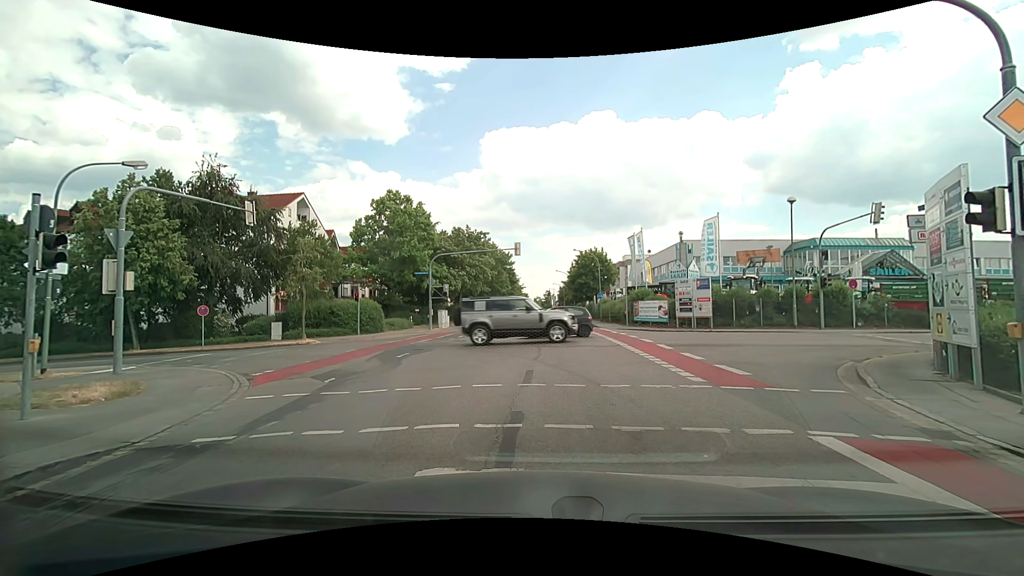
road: tertiary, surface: asphalt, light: Day
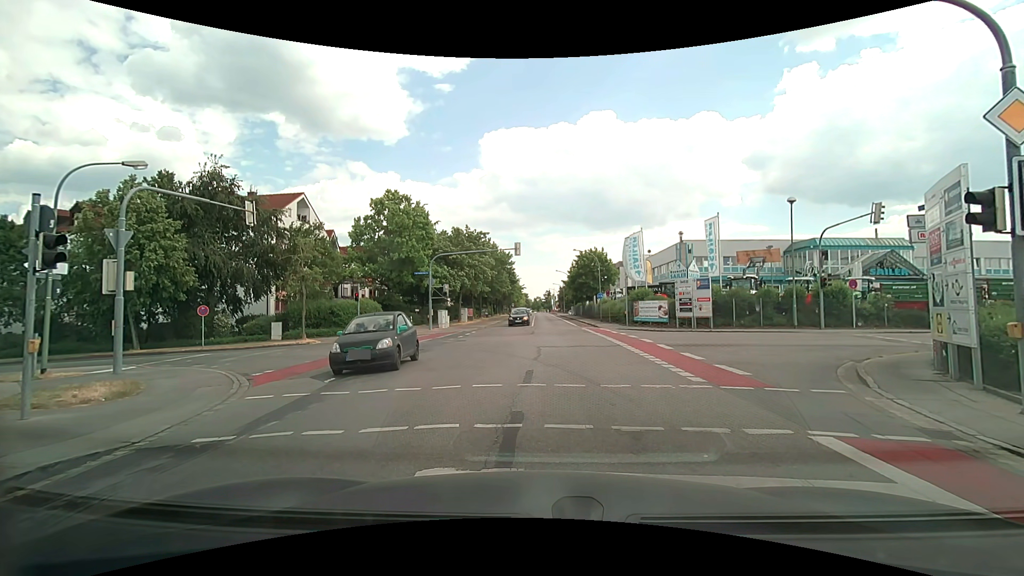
(0.0, 0.0) m; 0°
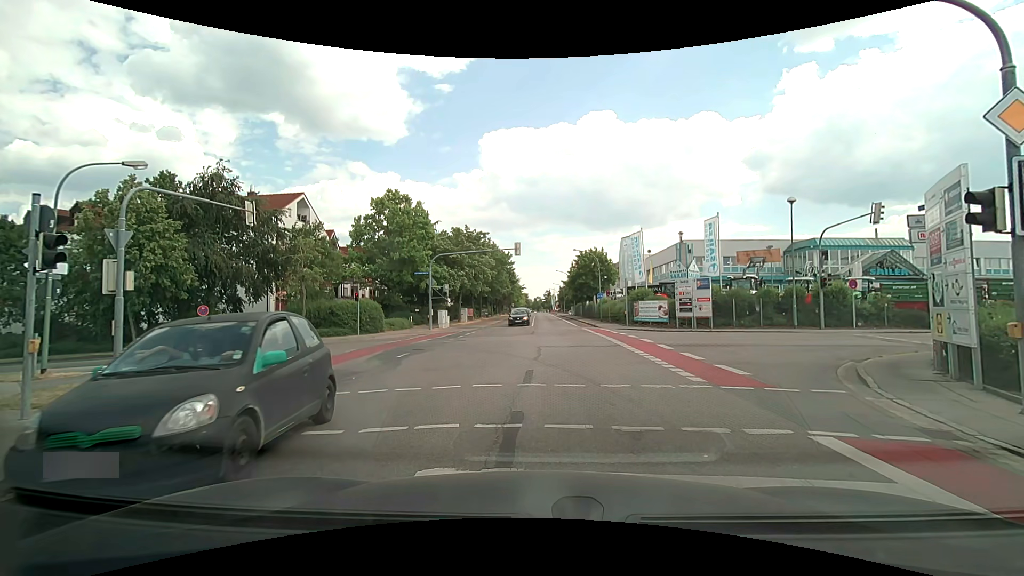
(0.0, 0.0) m; 0°
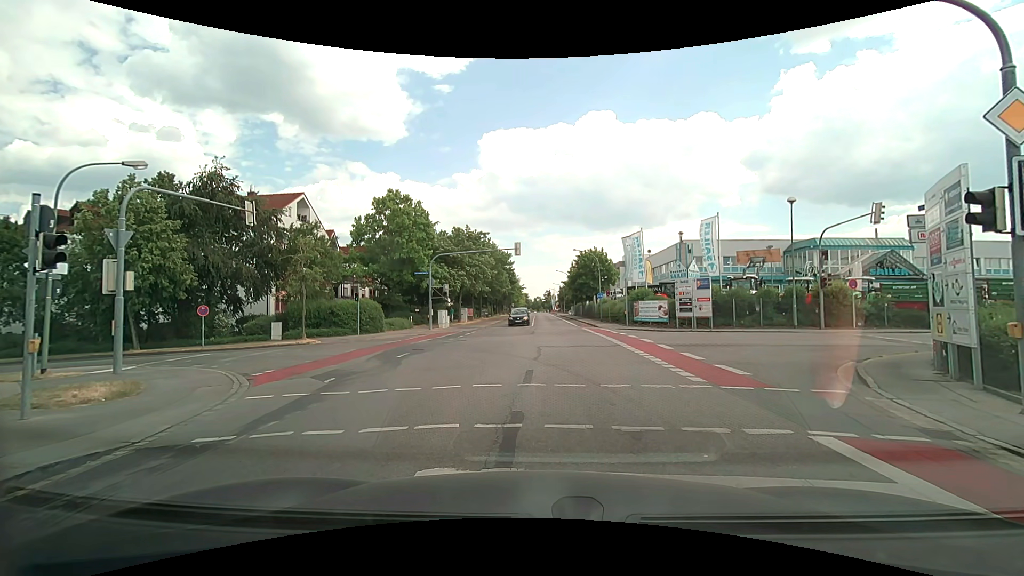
(0.0, 0.0) m; 0°
